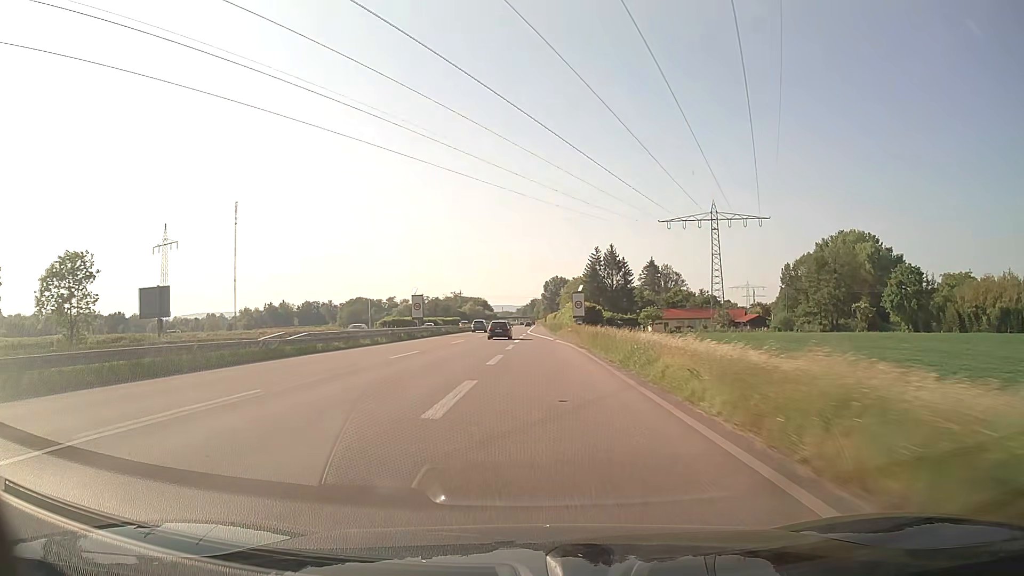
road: trunk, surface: asphalt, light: Day
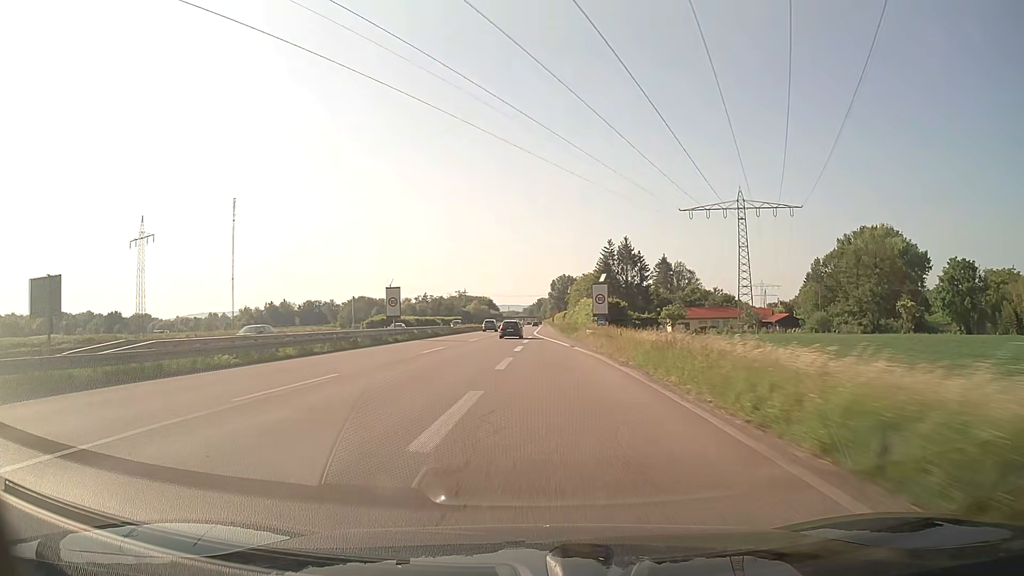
(-0.1, +14.4) m; 0°
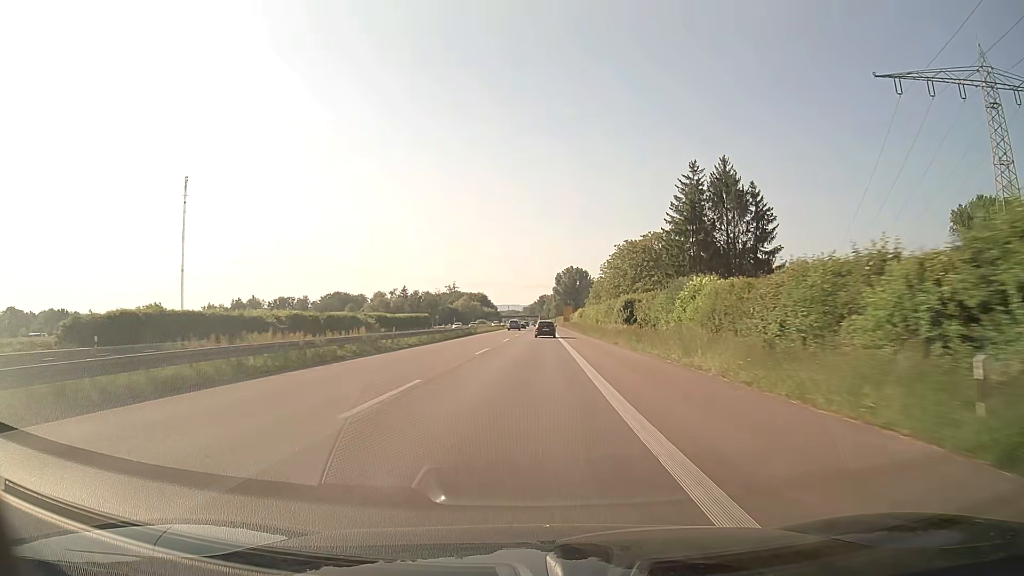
(-1.1, +75.8) m; 0°
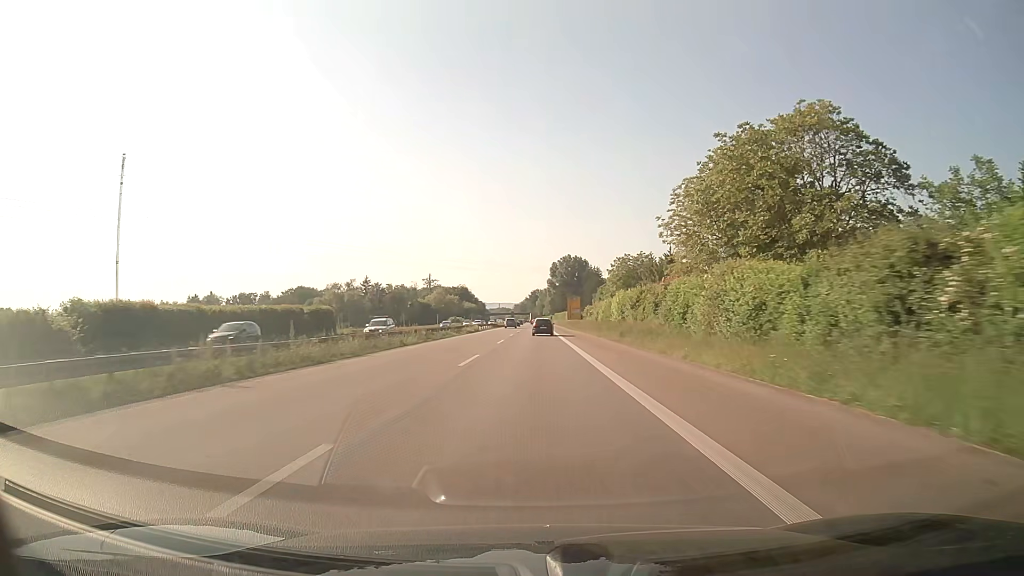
(+0.7, +63.6) m; +1°
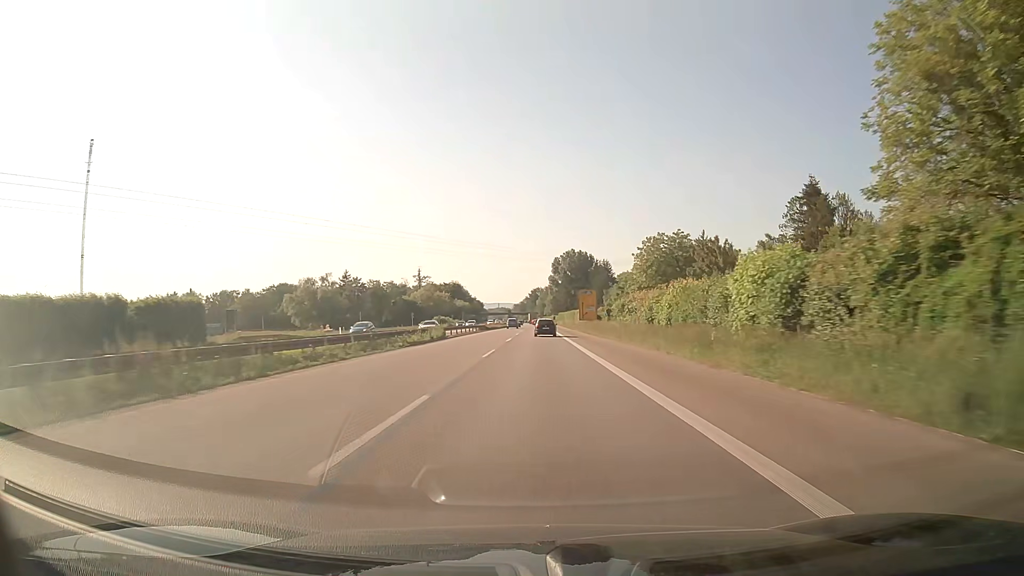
(-0.1, +32.2) m; 0°
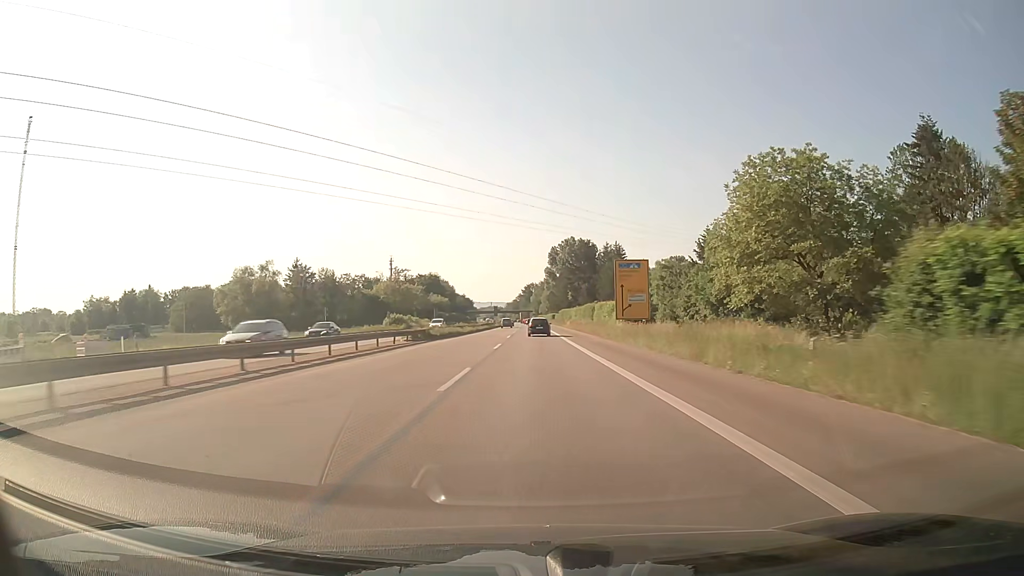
(+0.2, +48.5) m; +1°
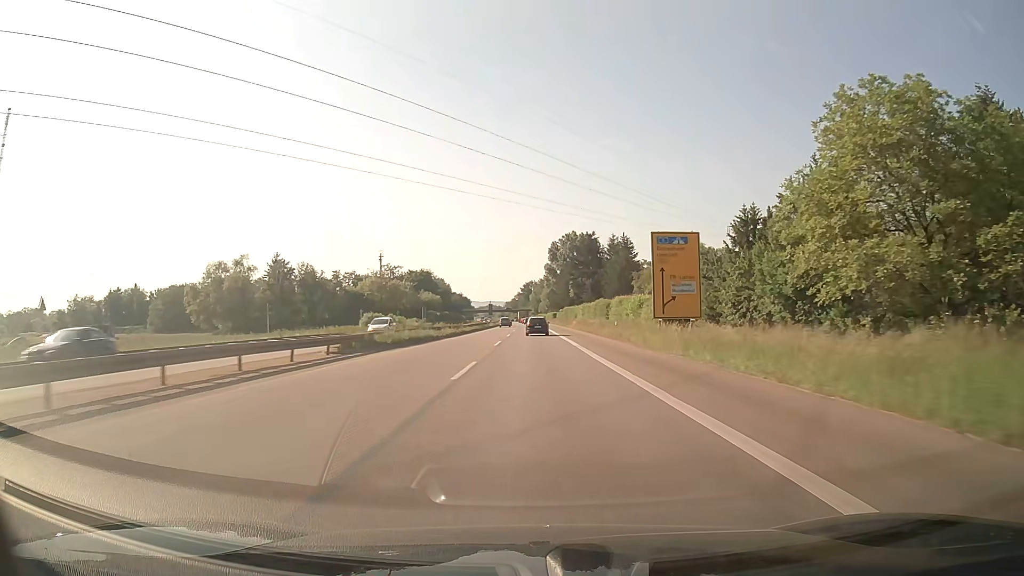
(0.0, +16.2) m; 0°
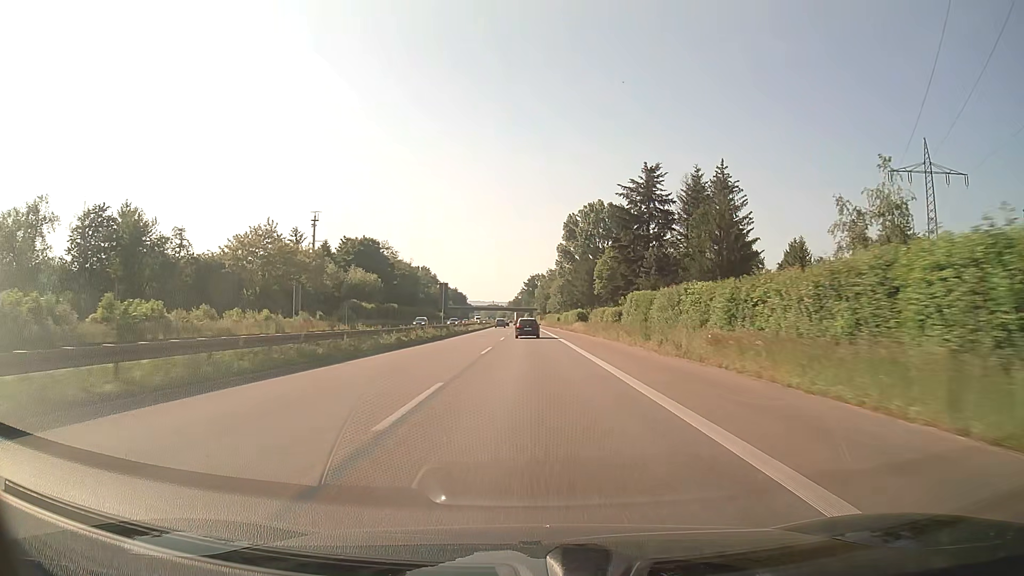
(-0.2, +80.8) m; 0°
(0, +10) (0, +20) (0, +30) (0, +40) (0, +50) (0, +60) (0, +70) (0, +80) (0, +90) (-1, +100) m
